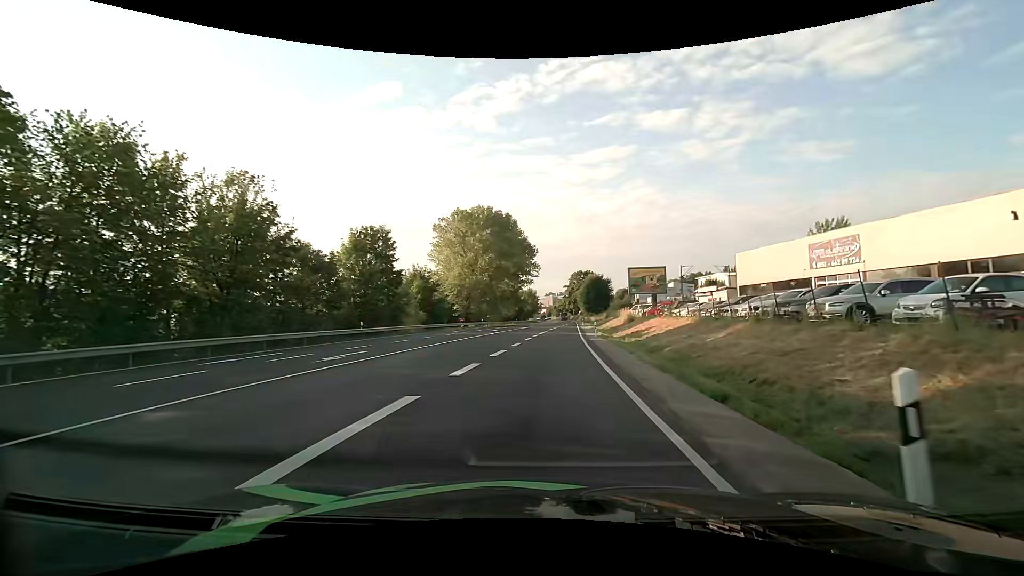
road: unclassified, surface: asphalt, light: Day
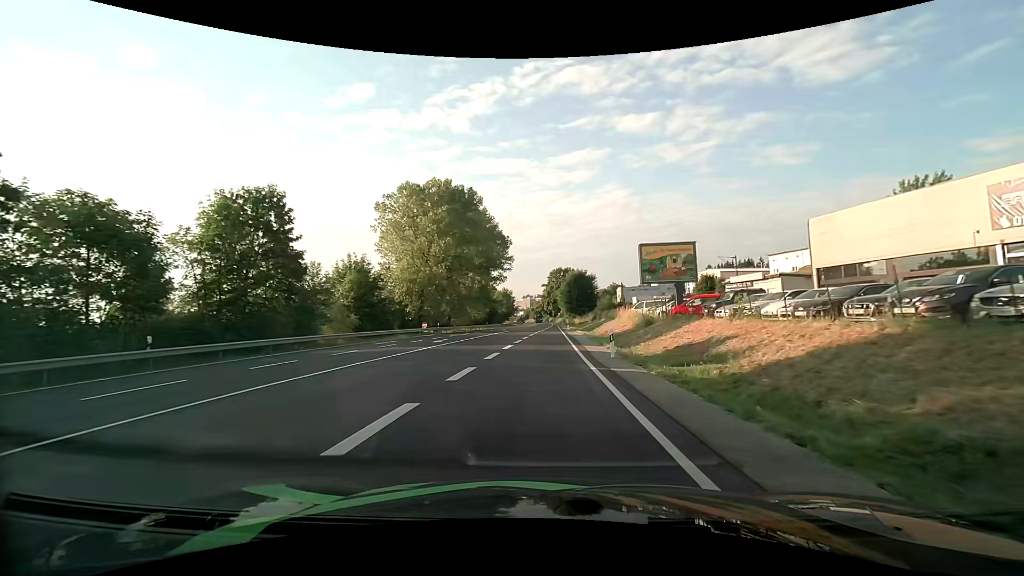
(+0.7, +18.7) m; +3°
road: primary
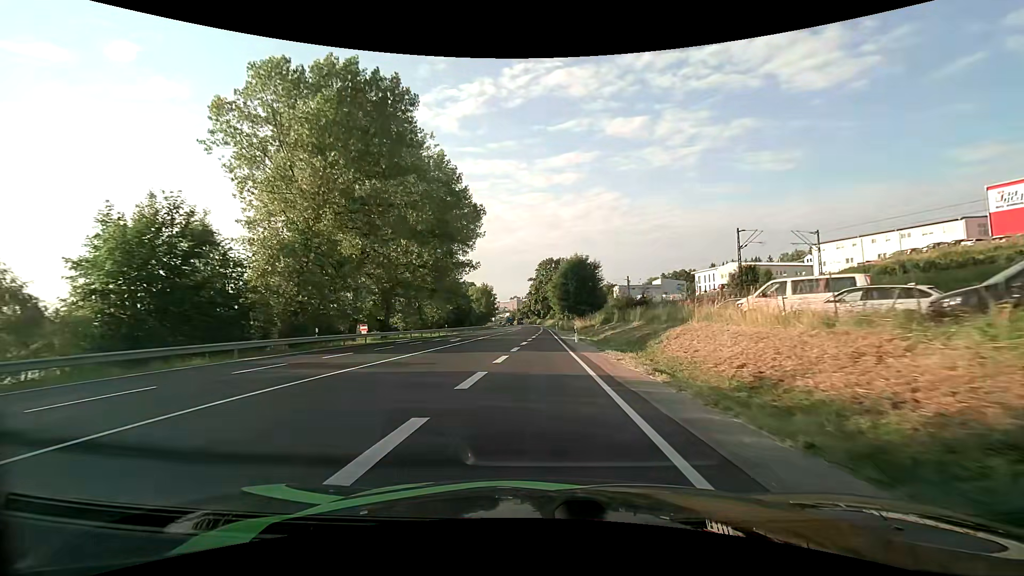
(+0.4, +31.9) m; +1°
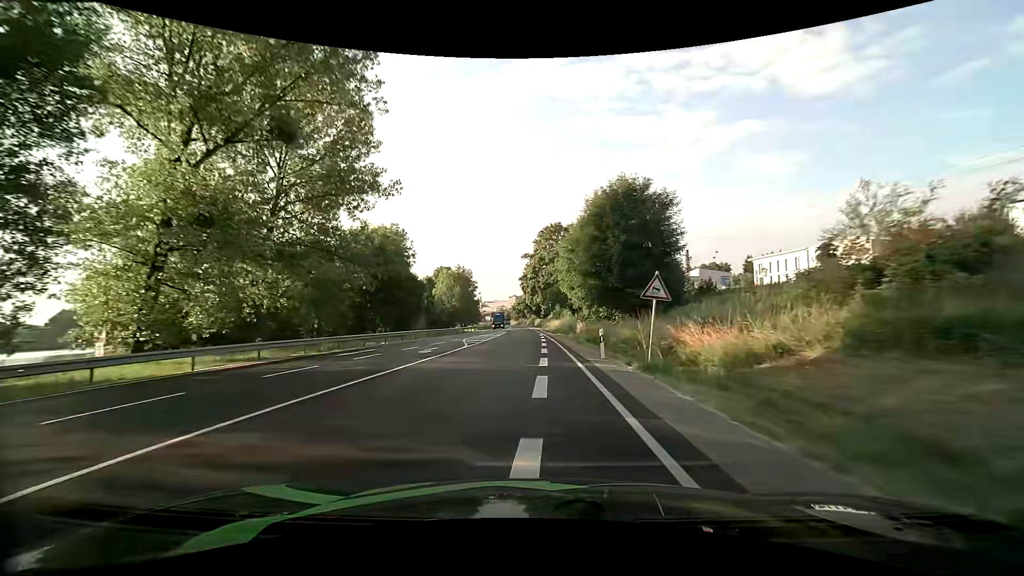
(+0.2, +49.9) m; 0°
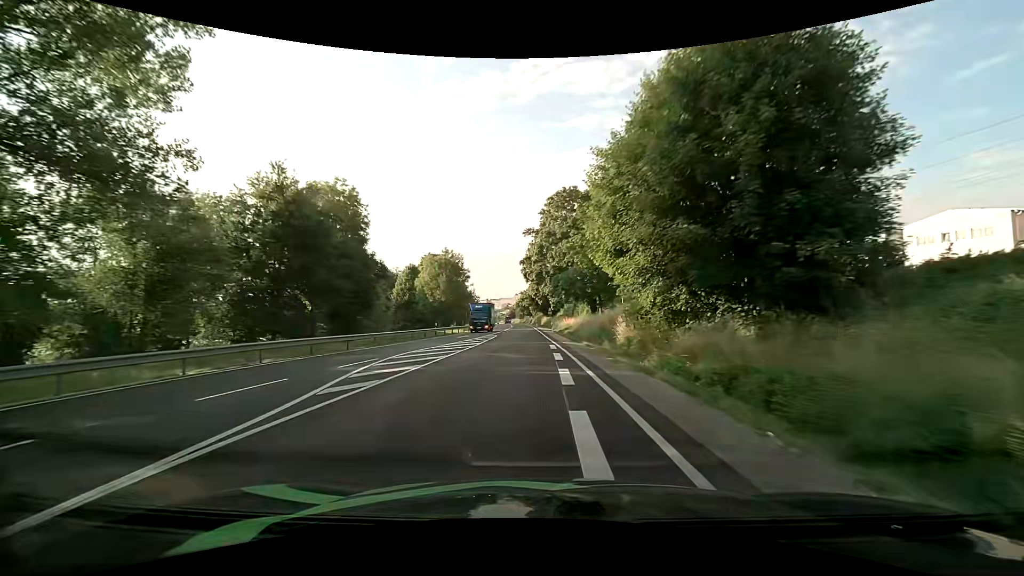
(-0.2, +22.6) m; -1°
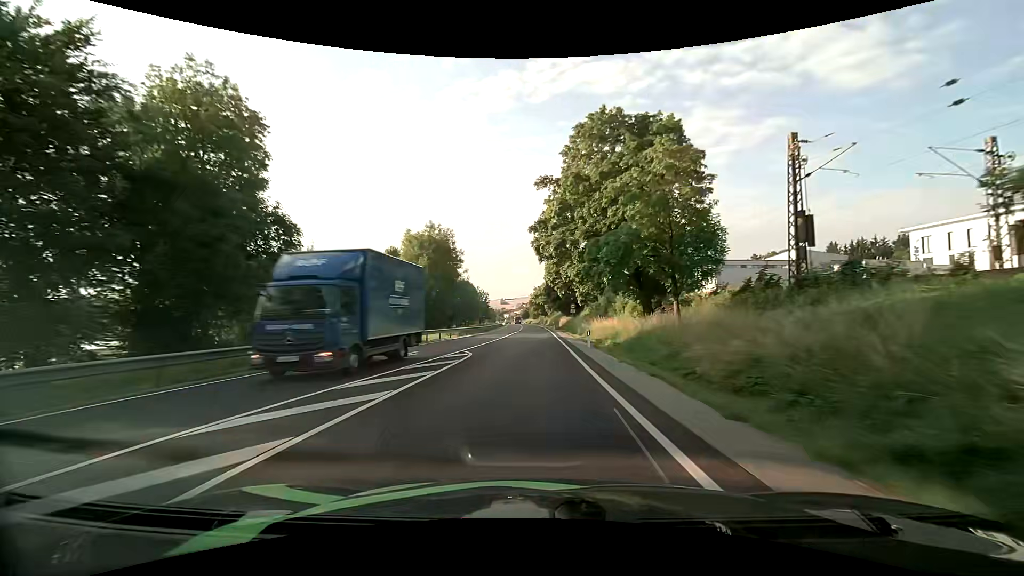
(-0.5, +23.9) m; -2°
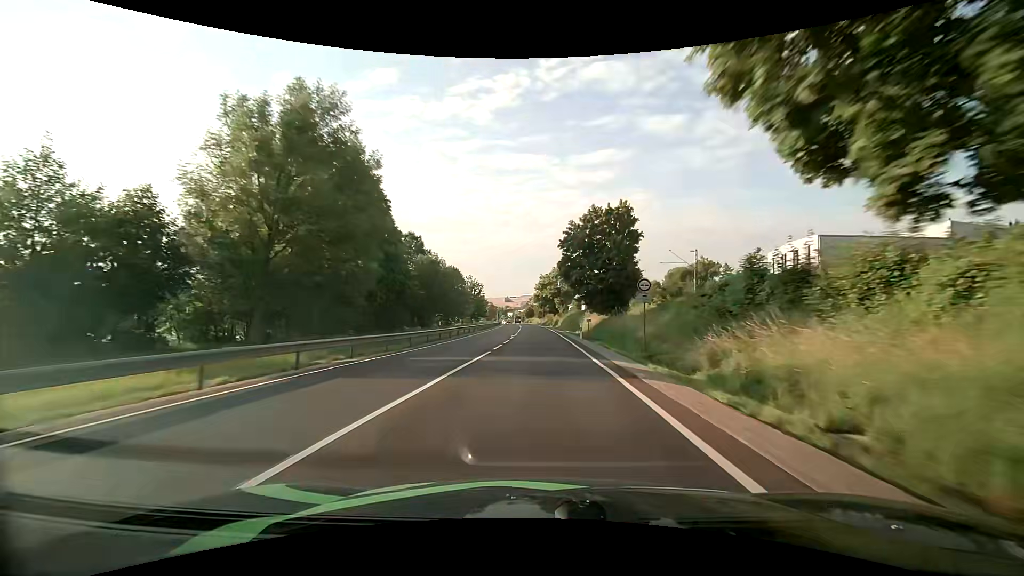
(-0.3, +38.2) m; -1°
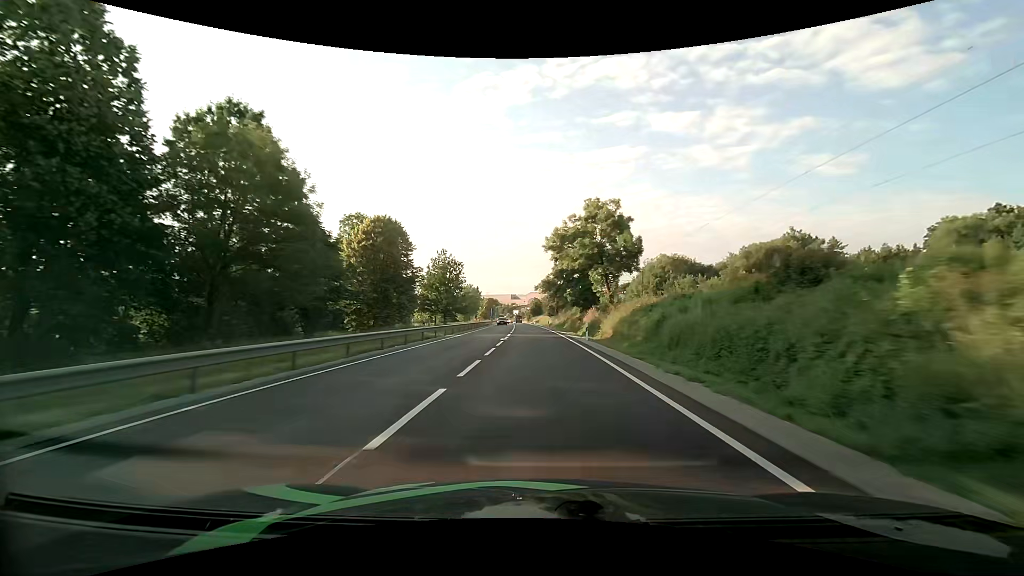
(-0.4, +53.5) m; -1°
(0, +10) (0, +20) (0, +30) (0, +40) (-1, +50) (-1, +60) (-2, +70) (-2, +80) (-2, +90) (-3, +100) m
